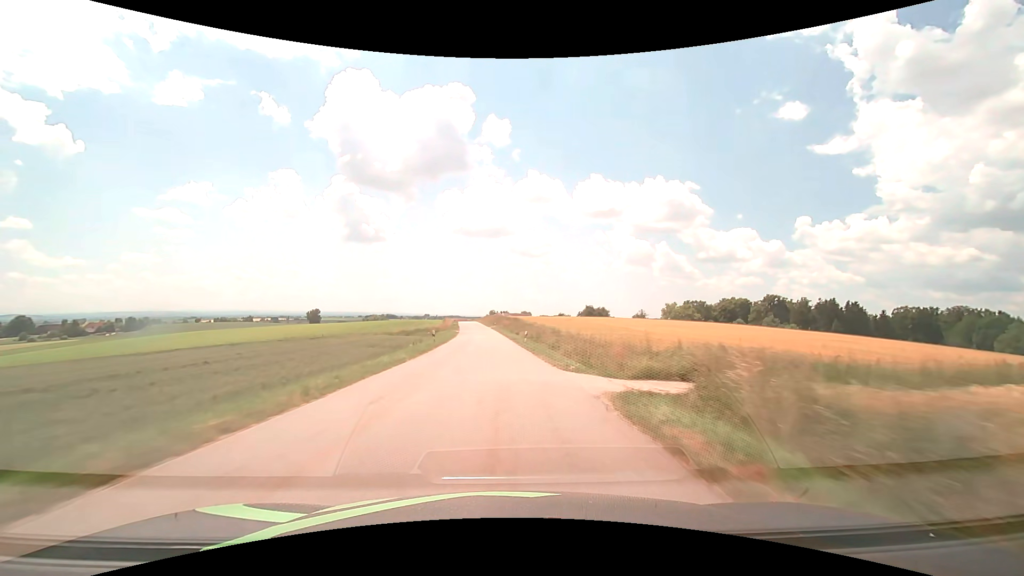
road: tertiary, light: Day
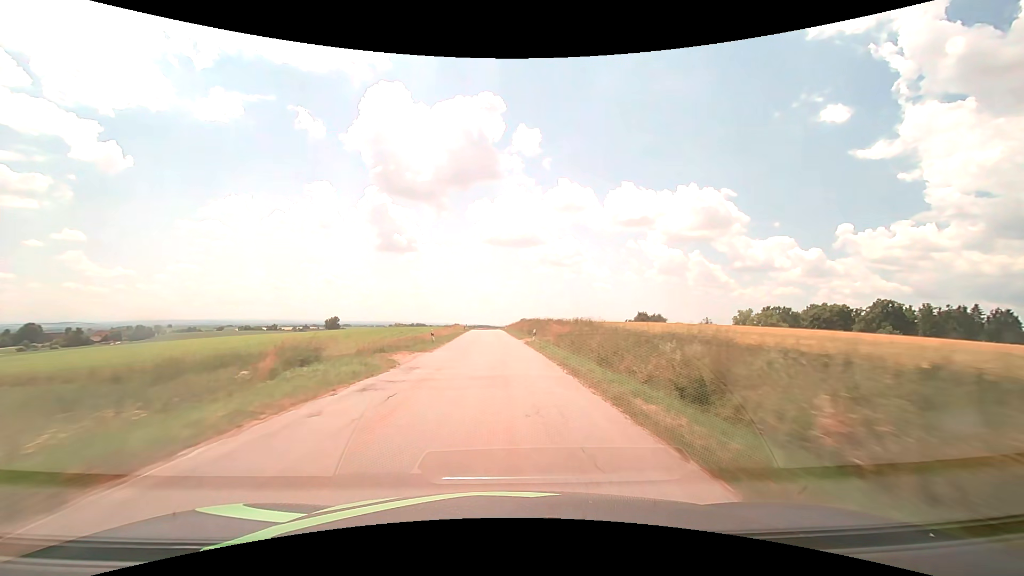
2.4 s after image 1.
(-1.7, +51.5) m; -4°
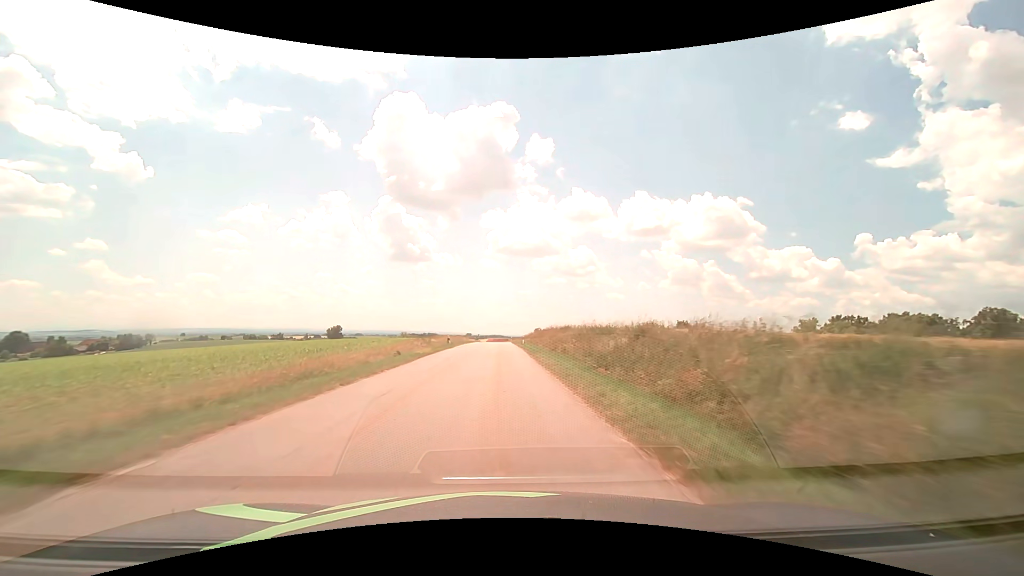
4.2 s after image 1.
(-0.4, +37.8) m; -1°
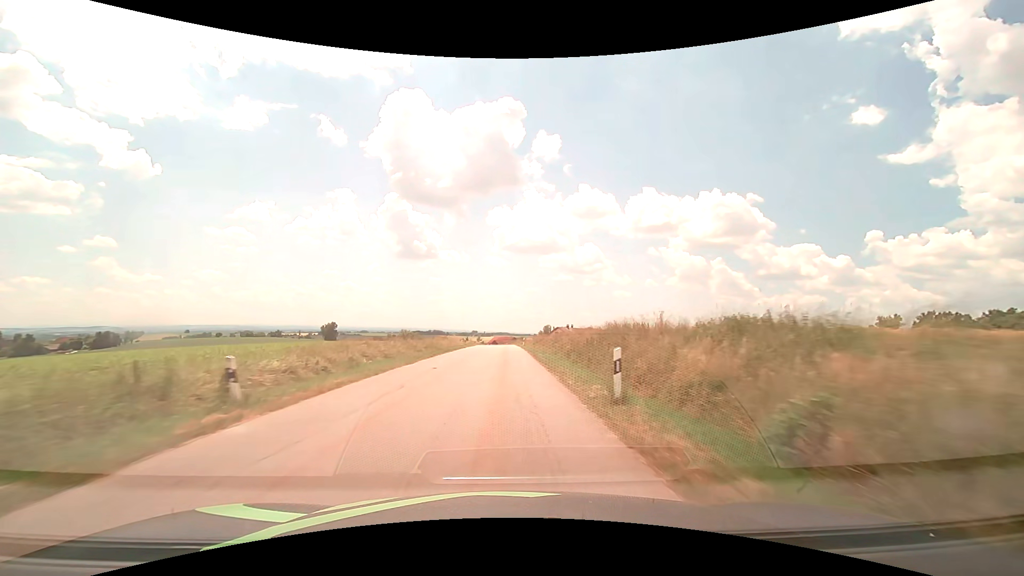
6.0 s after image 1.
(-0.4, +37.4) m; -1°
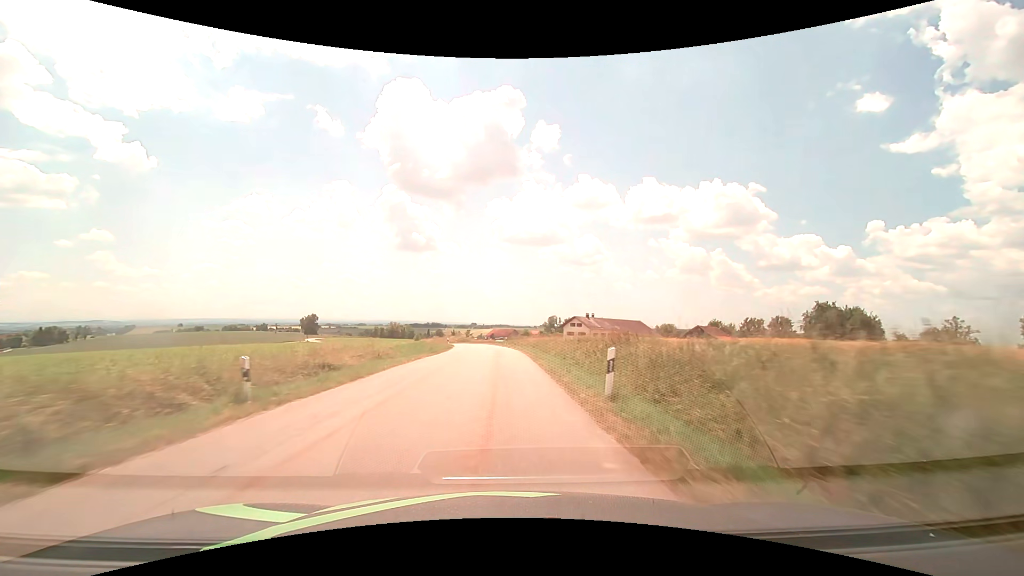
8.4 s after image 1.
(+0.1, +50.0) m; 0°
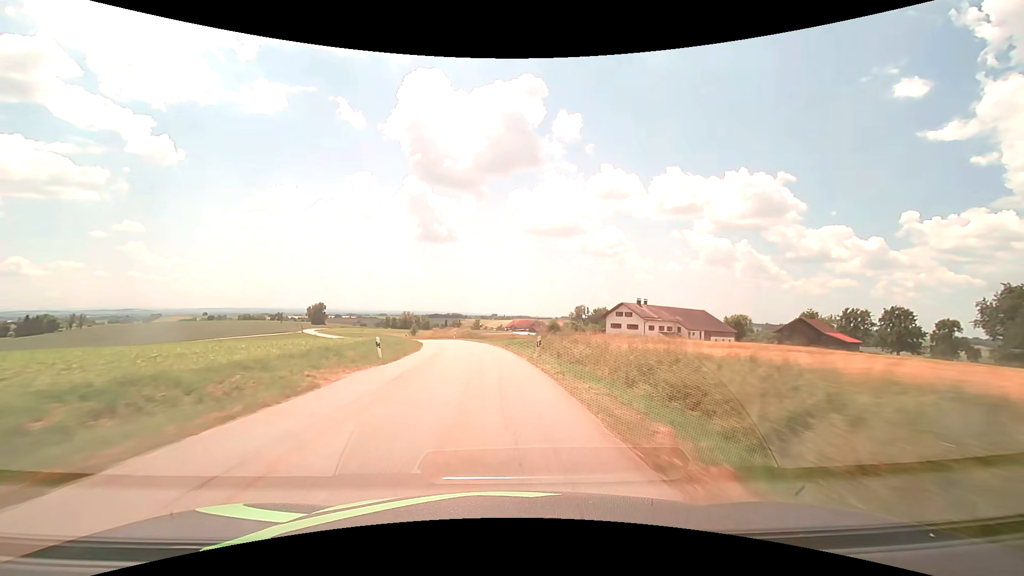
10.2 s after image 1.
(-0.4, +37.8) m; -2°
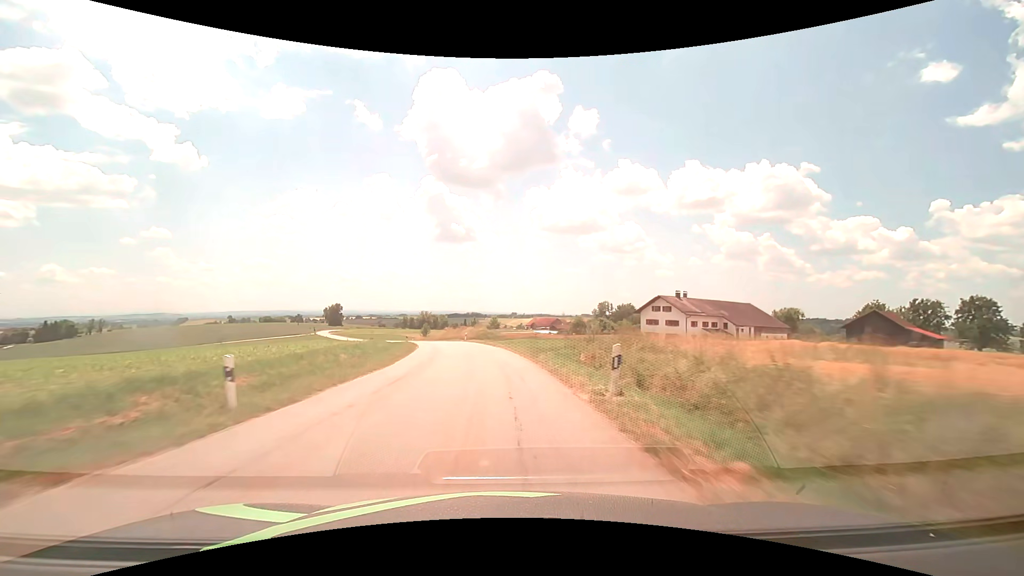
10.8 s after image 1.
(-0.2, +12.6) m; -2°
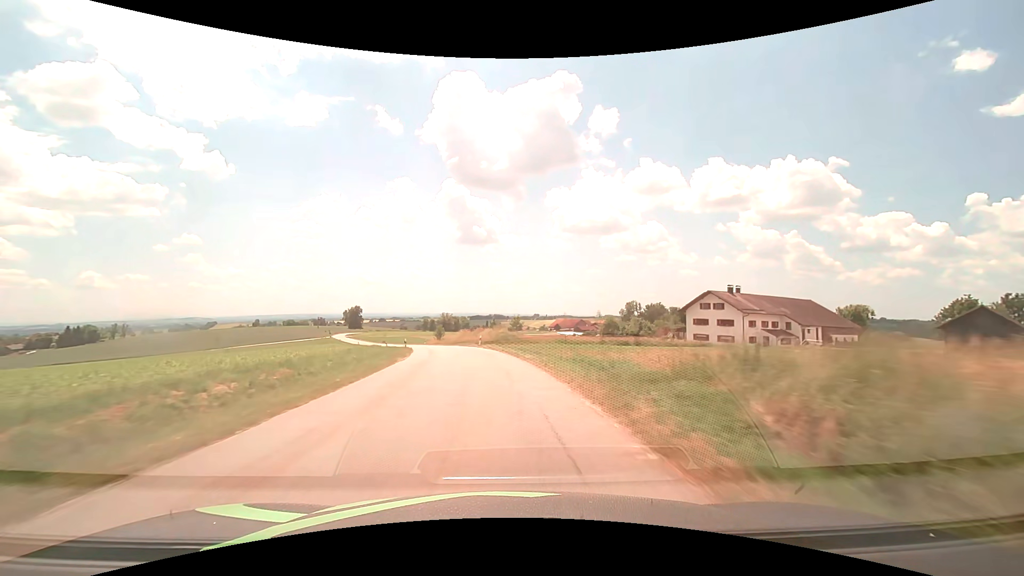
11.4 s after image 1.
(-0.3, +12.7) m; -3°
